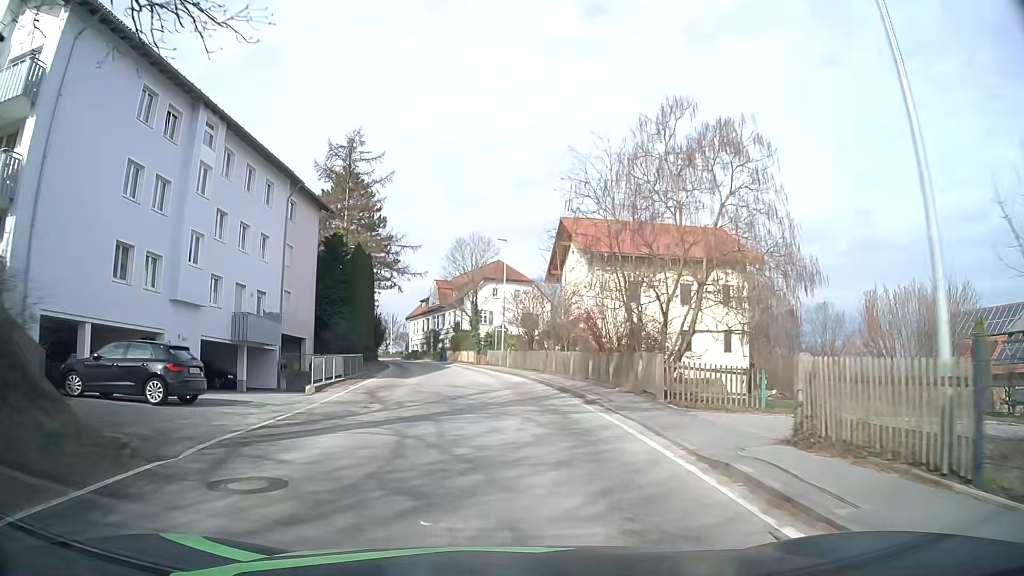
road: tertiary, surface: asphalt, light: Day
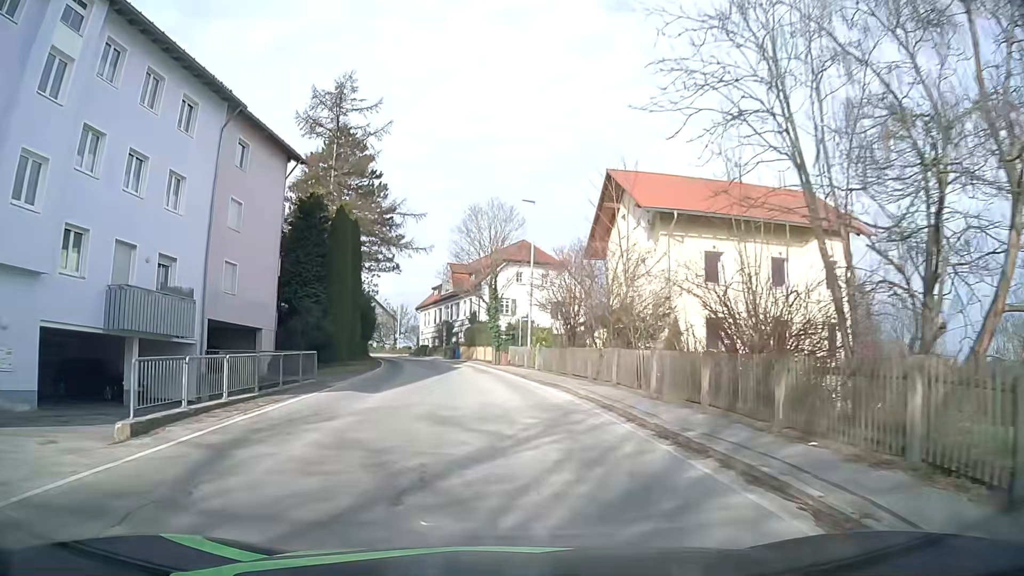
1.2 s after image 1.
(-0.2, +12.1) m; -2°
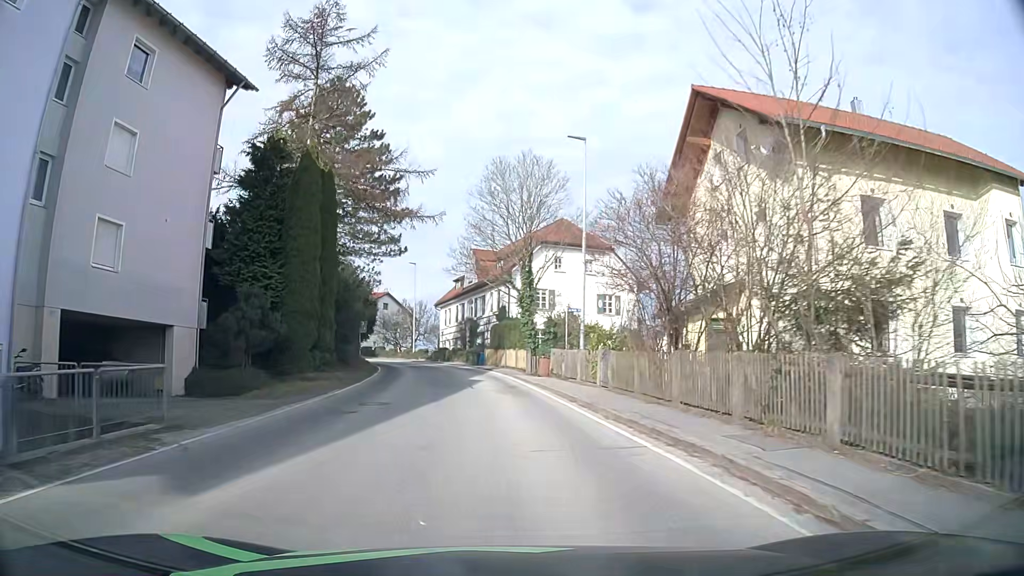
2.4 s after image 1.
(-0.1, +12.2) m; -2°
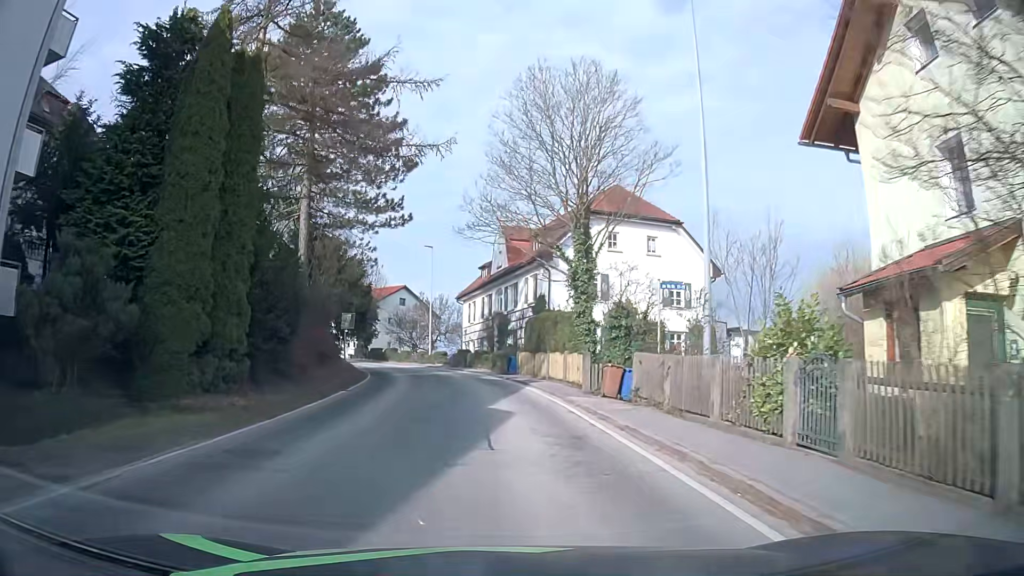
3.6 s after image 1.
(-0.2, +12.2) m; -2°
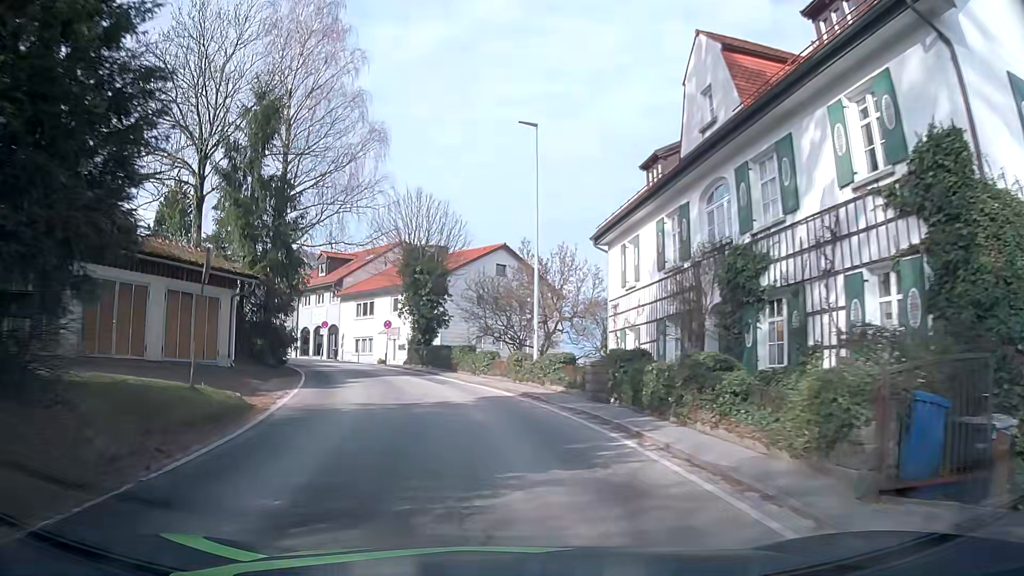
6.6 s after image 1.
(-2.2, +30.0) m; -12°
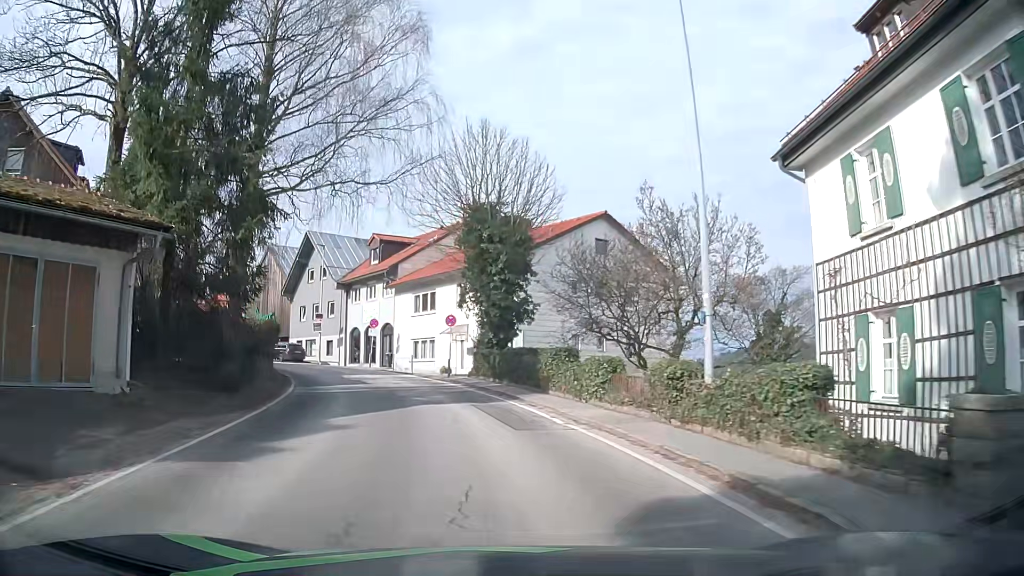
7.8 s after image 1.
(-0.5, +11.9) m; -6°
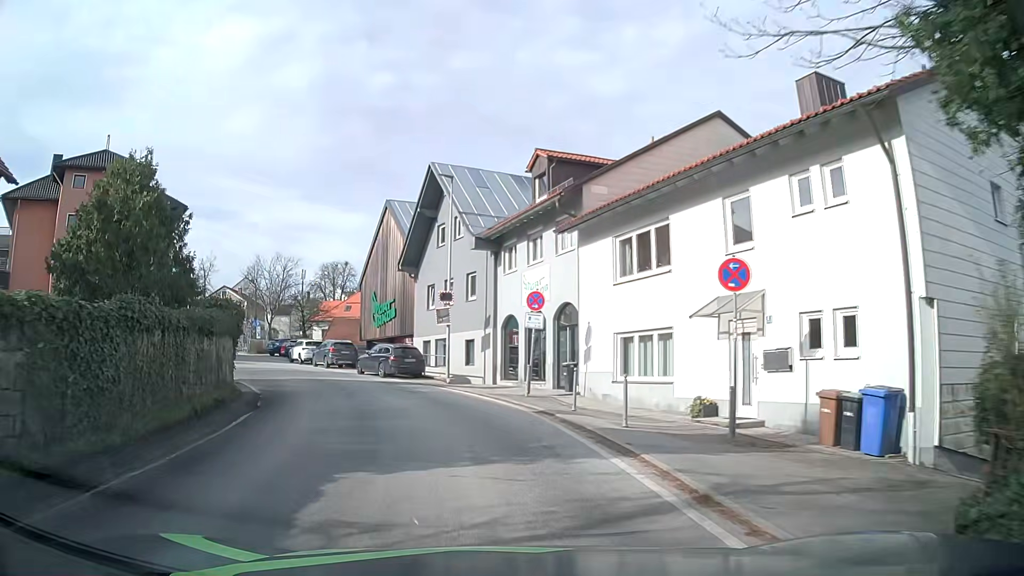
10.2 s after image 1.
(-2.8, +21.5) m; -17°
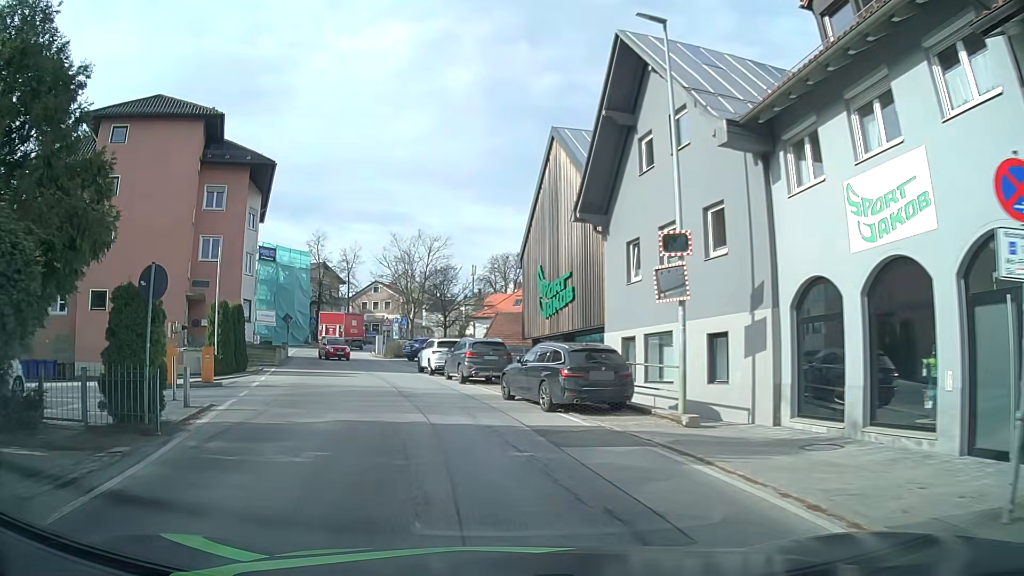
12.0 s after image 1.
(-1.7, +14.7) m; -15°
(-1, +10) (-3, +20) (-5, +29) (-8, +39) (-11, +49) (-14, +58) (-16, +68) (-16, +78) (-14, +88) (-12, +98) m
